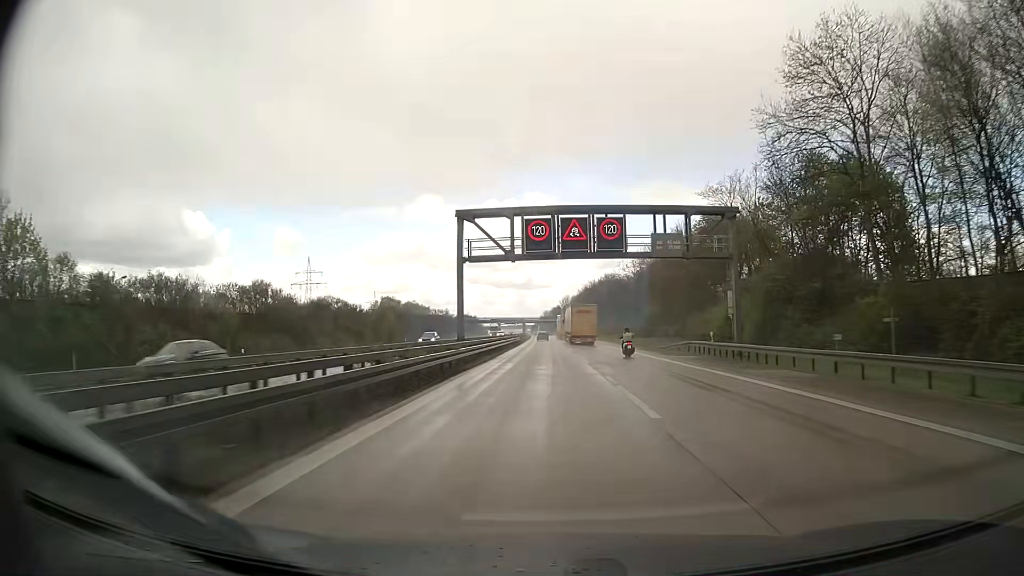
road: motorway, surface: asphalt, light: Day
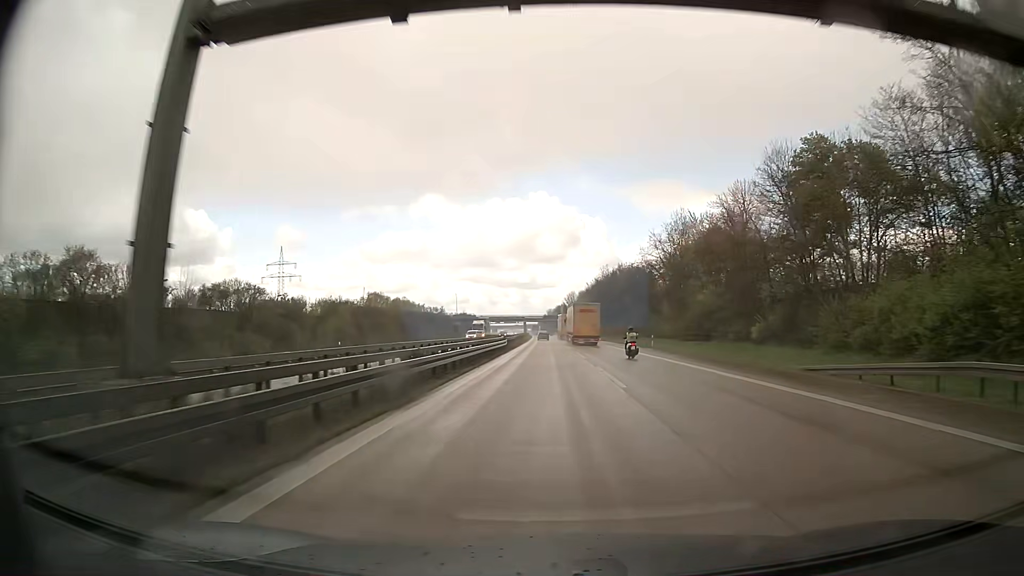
(-0.2, +30.3) m; -1°
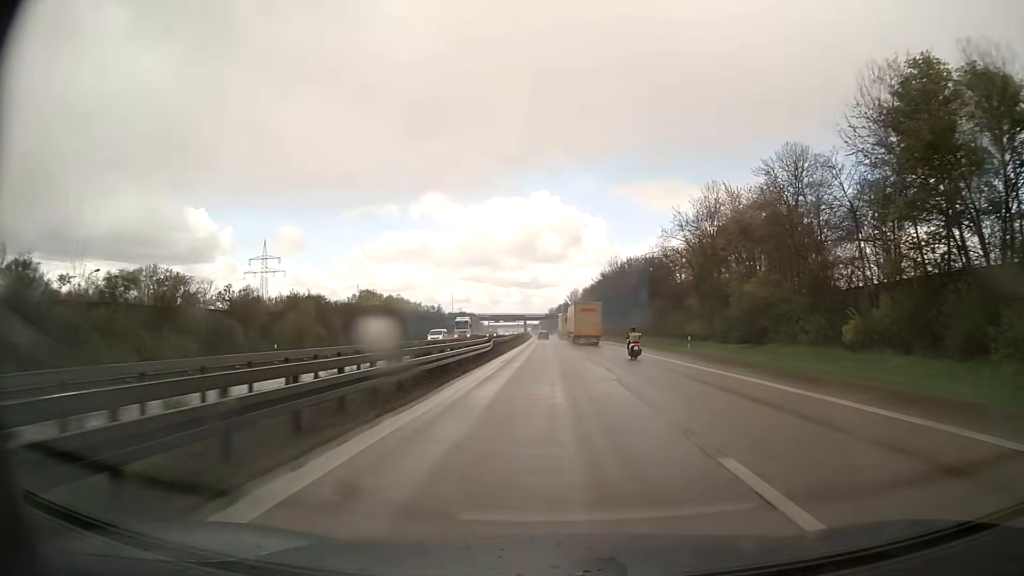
(0.0, +15.1) m; 0°
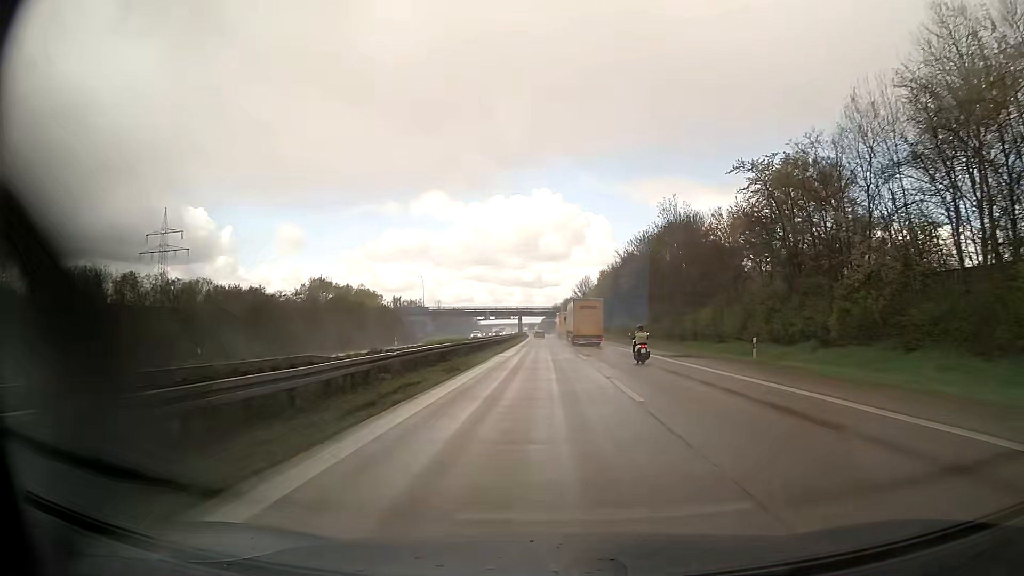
(-0.4, +60.5) m; -1°
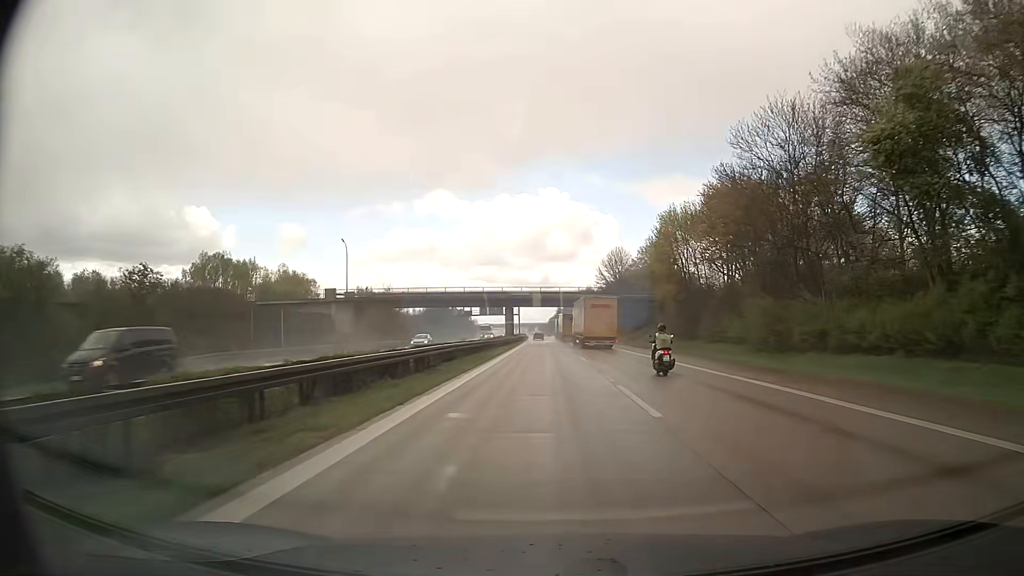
(-0.5, +74.3) m; -1°
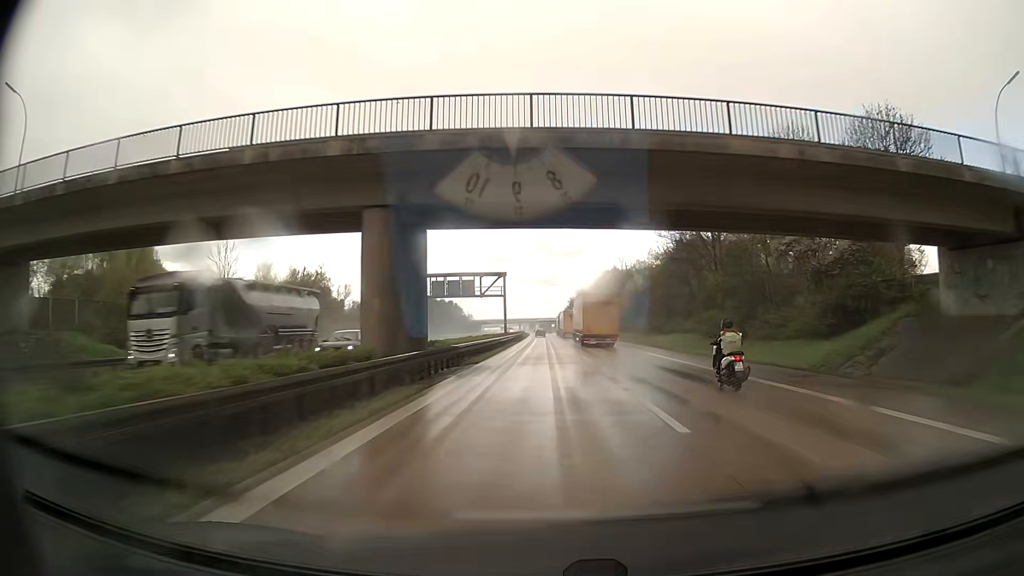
(-0.4, +74.0) m; -1°
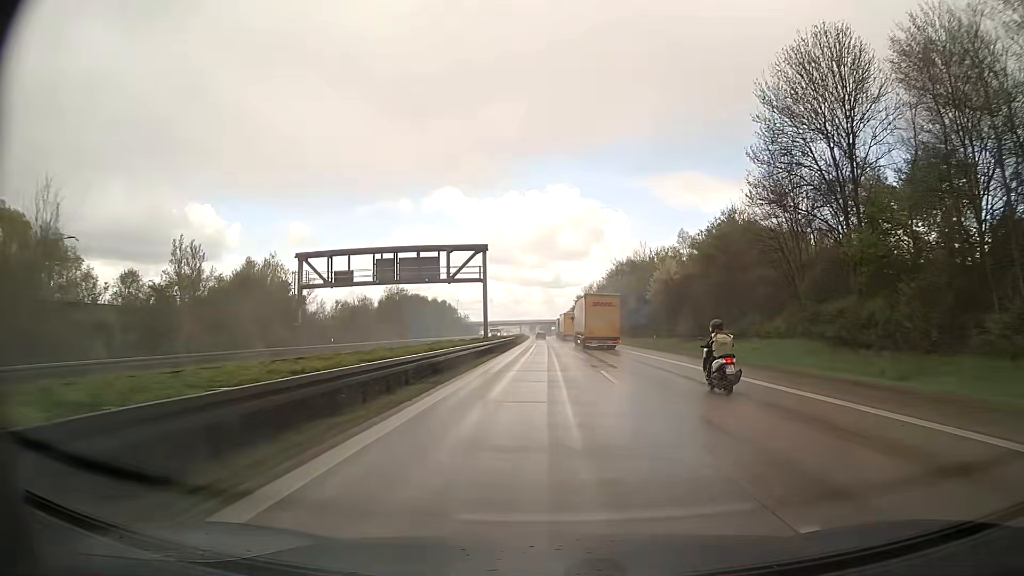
(-0.1, +28.2) m; -3°
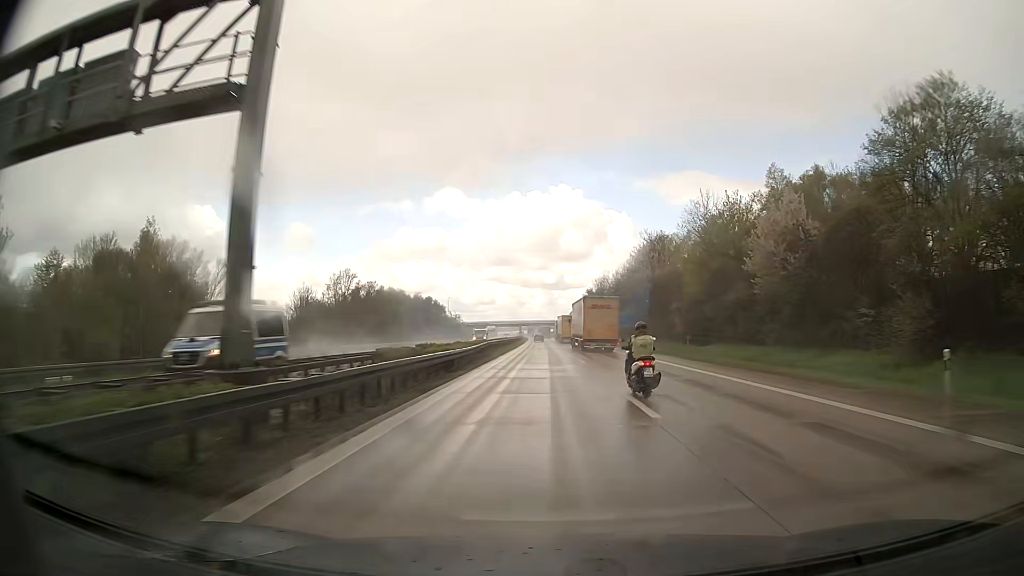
(+1.7, +43.0) m; +2°
(0, +10) (0, +20) (0, +30) (0, +40) (0, +50) (0, +60) (-1, +70) (-1, +80) (-1, +90) (-1, +100) m
